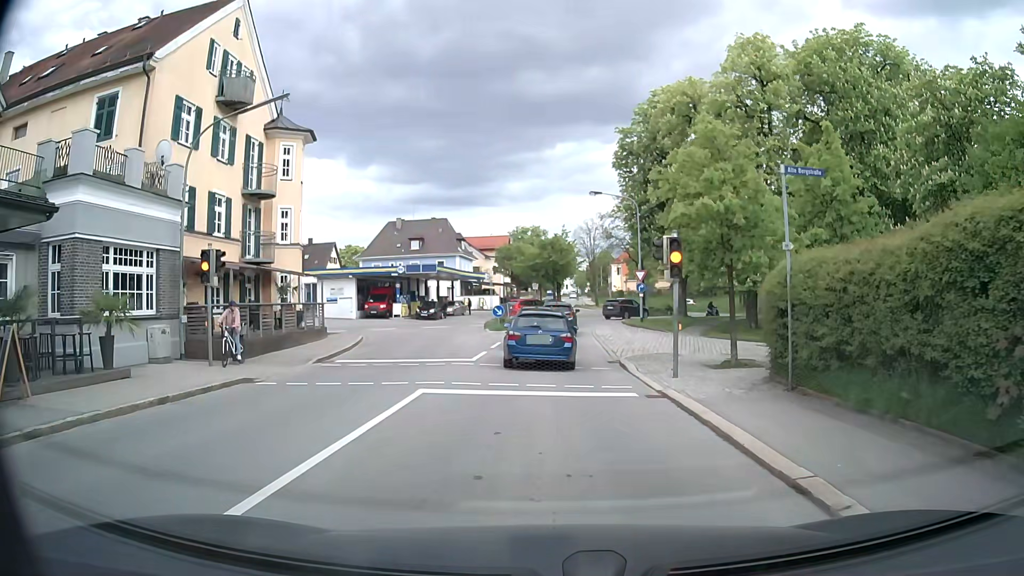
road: secondary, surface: asphalt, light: Day
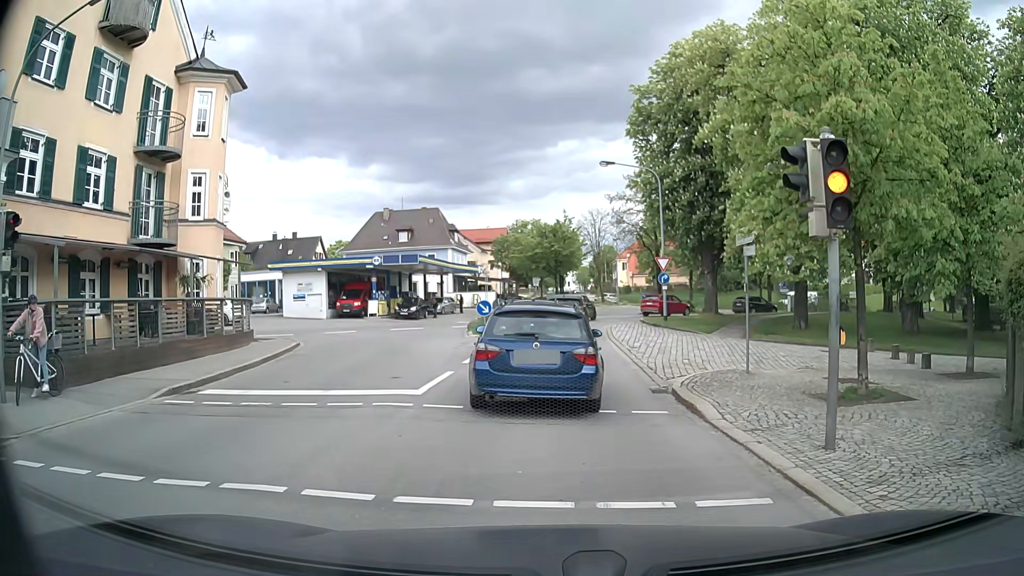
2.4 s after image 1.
(+0.1, +7.8) m; 0°
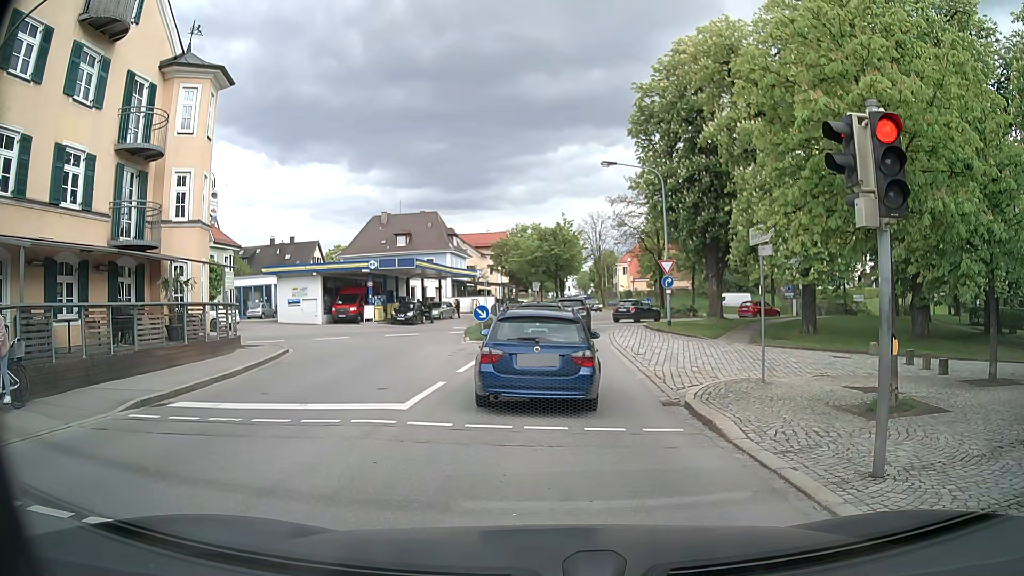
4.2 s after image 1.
(0.0, +1.1) m; +2°
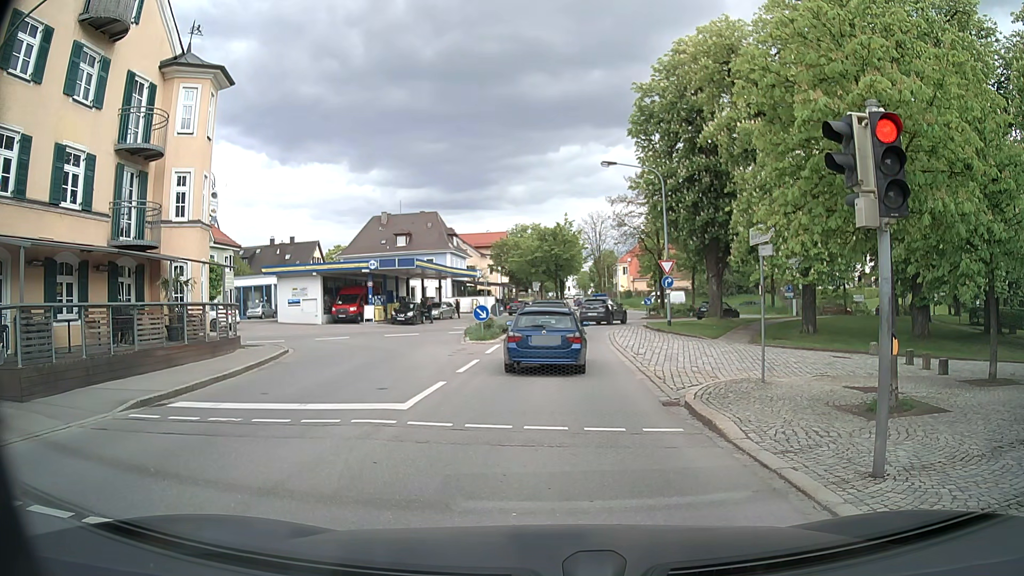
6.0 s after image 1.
(0.0, 0.0) m; 0°
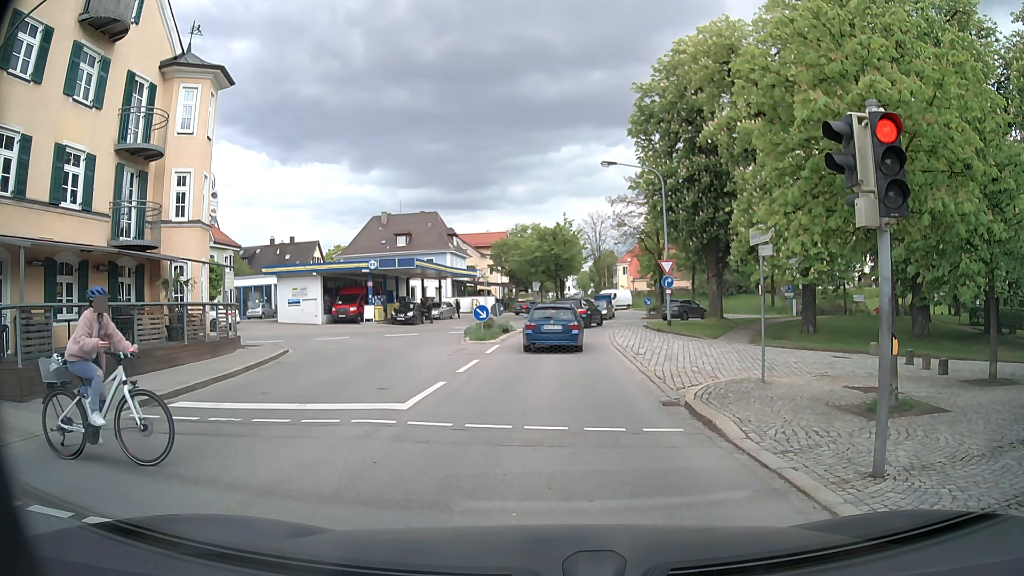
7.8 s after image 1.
(0.0, 0.0) m; 0°
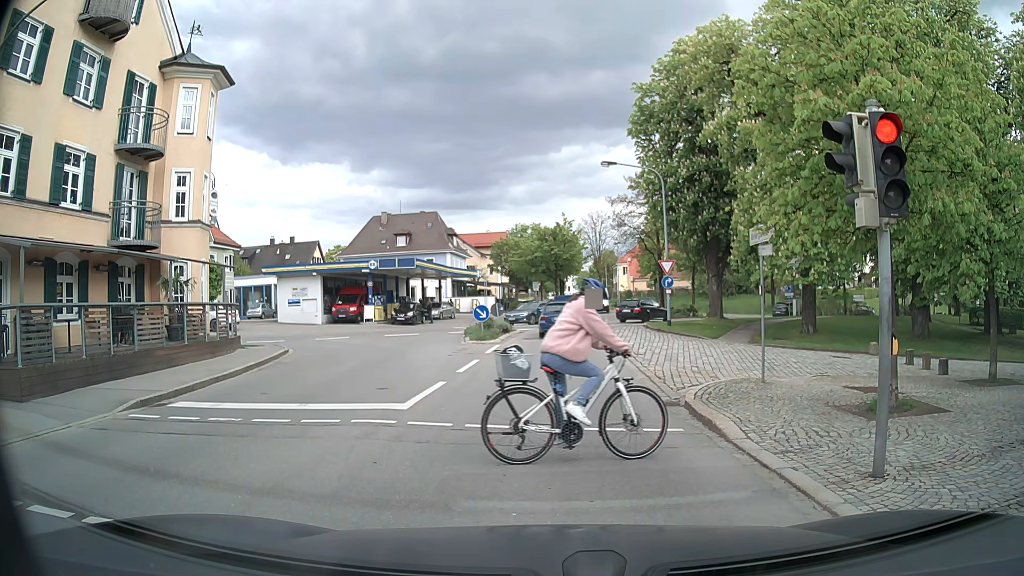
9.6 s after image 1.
(0.0, 0.0) m; 0°
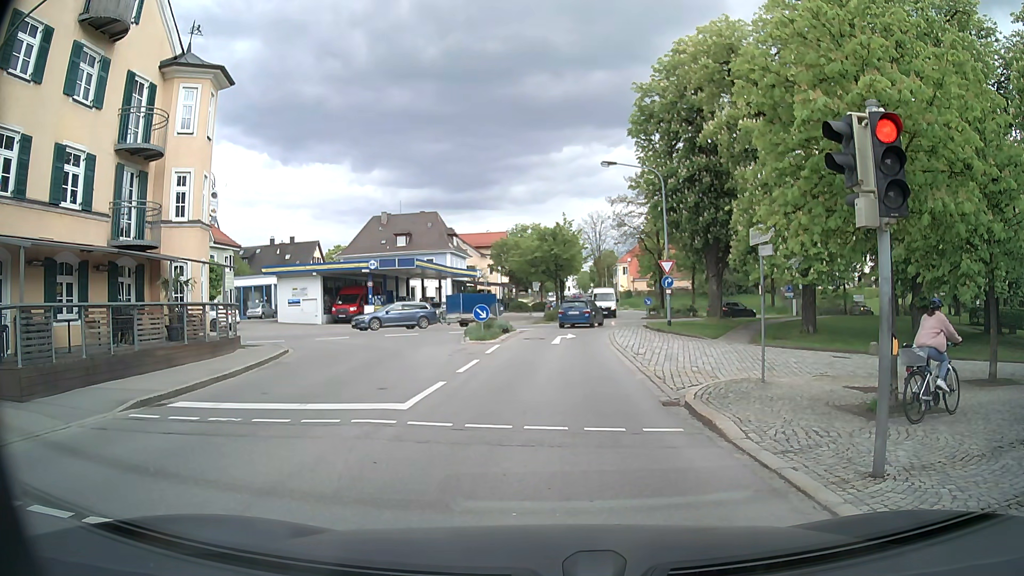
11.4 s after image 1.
(0.0, 0.0) m; 0°
